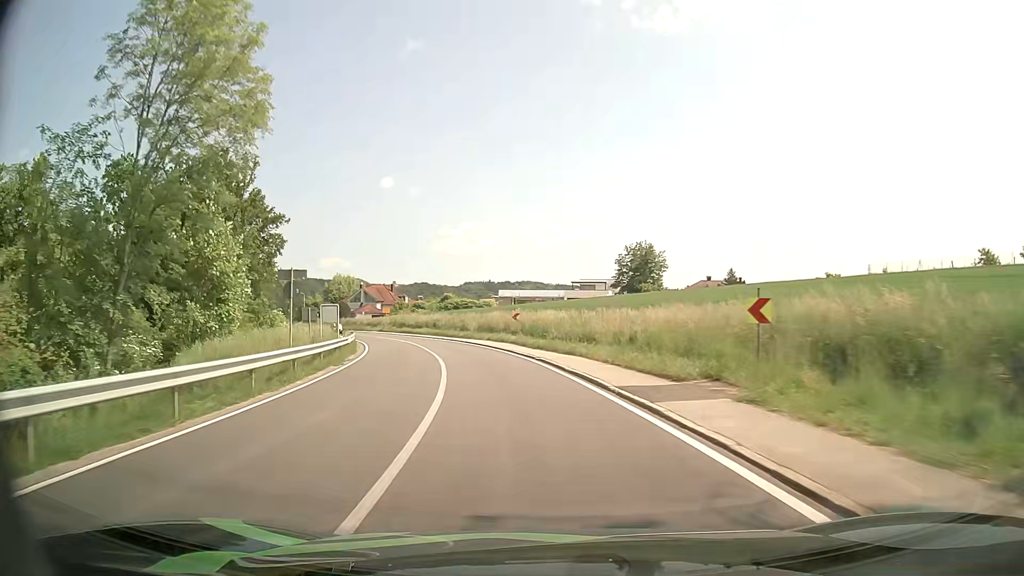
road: tertiary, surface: asphalt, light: Day
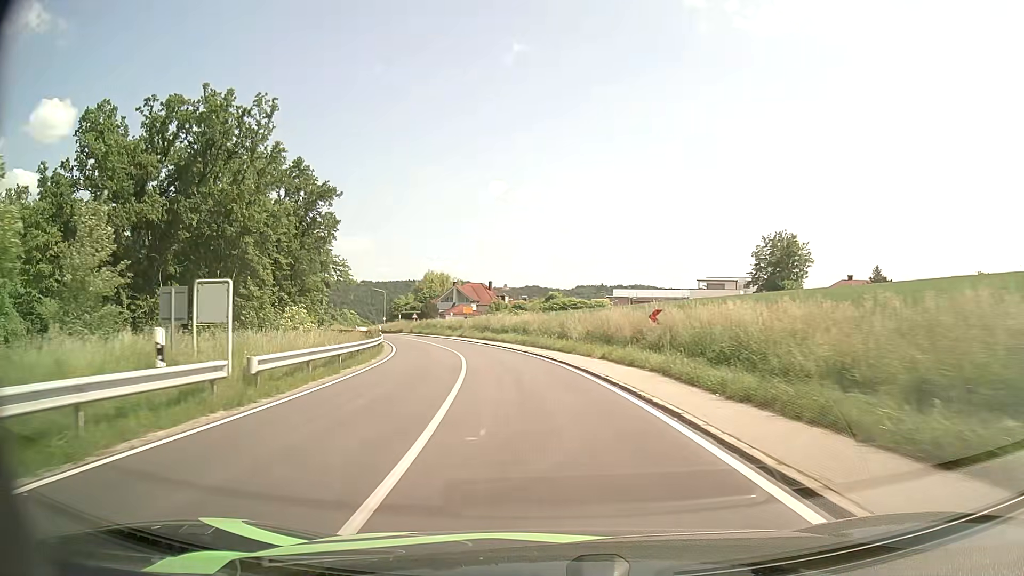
(-1.7, +19.9) m; -10°
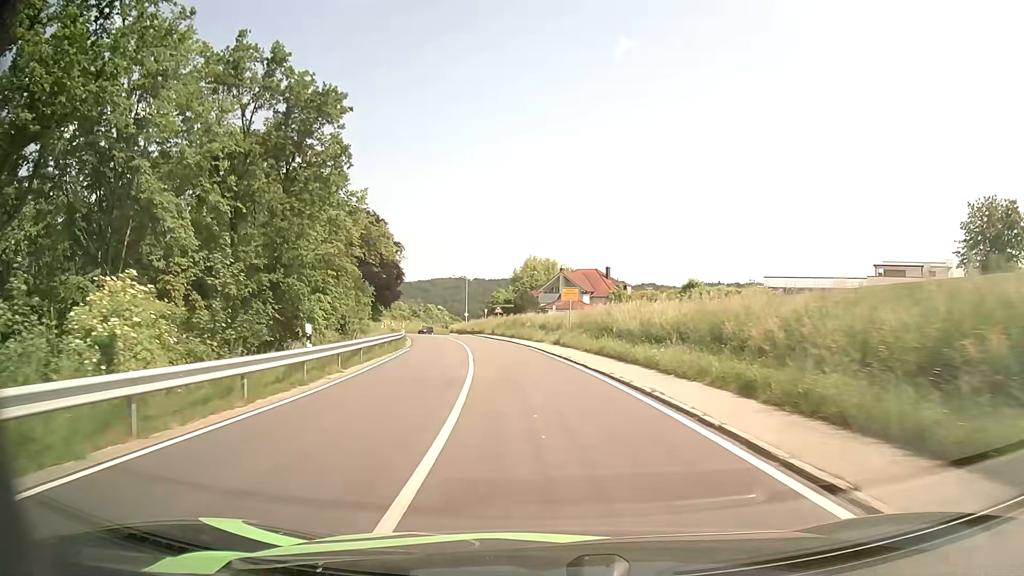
(-2.8, +29.9) m; -10°
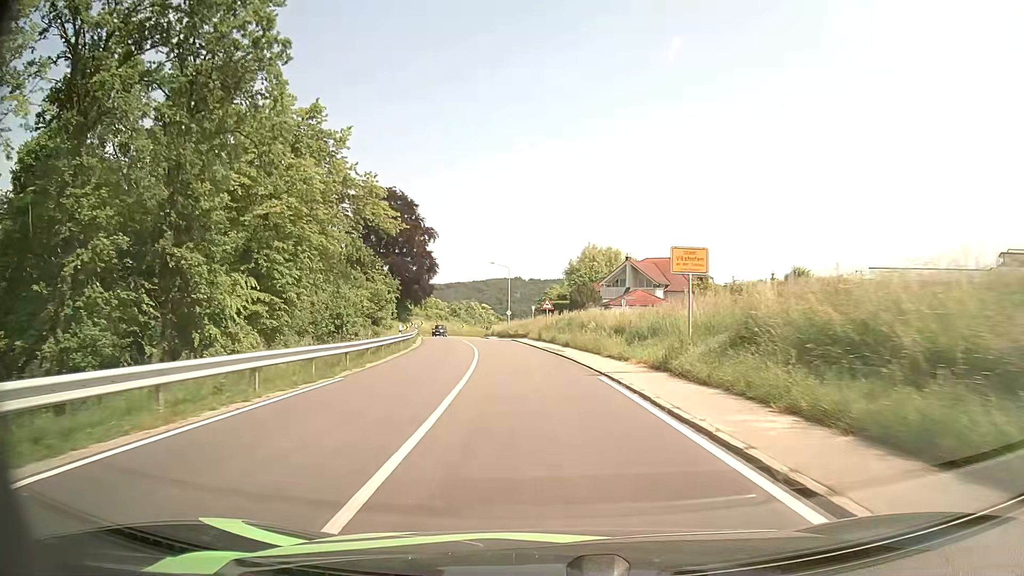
(-0.9, +19.2) m; -5°
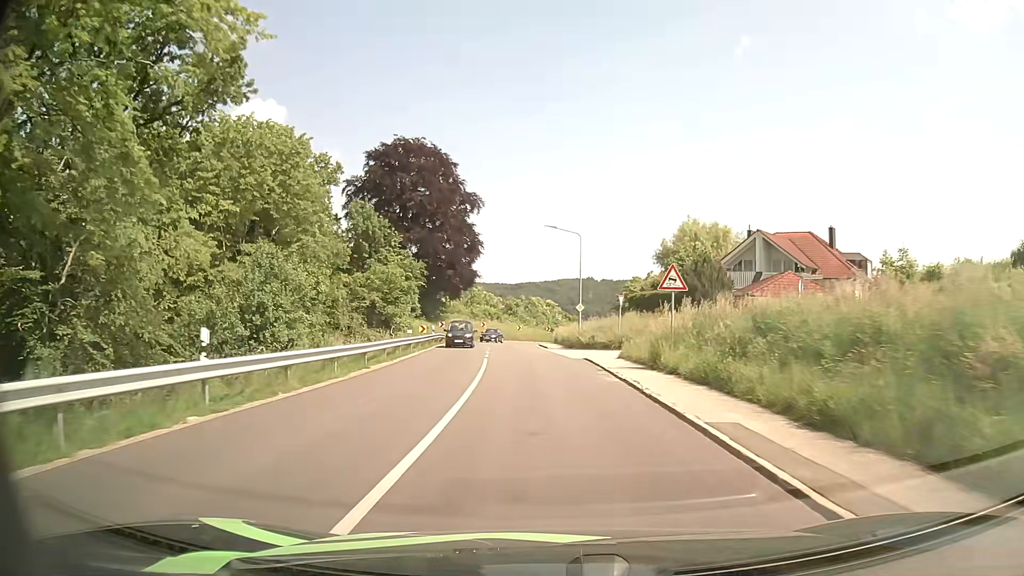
(-1.4, +27.0) m; -6°
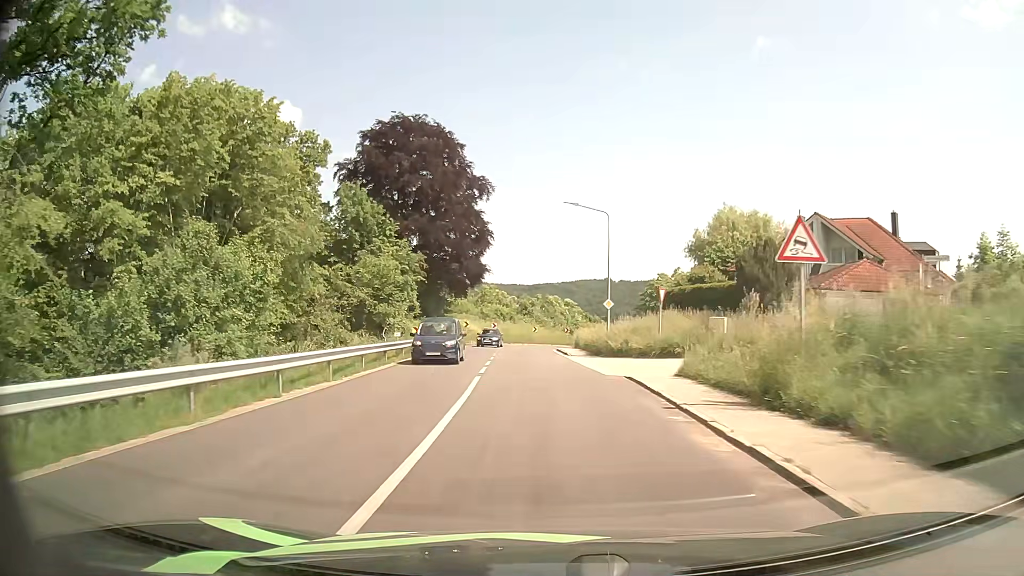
(-0.1, +8.8) m; -1°
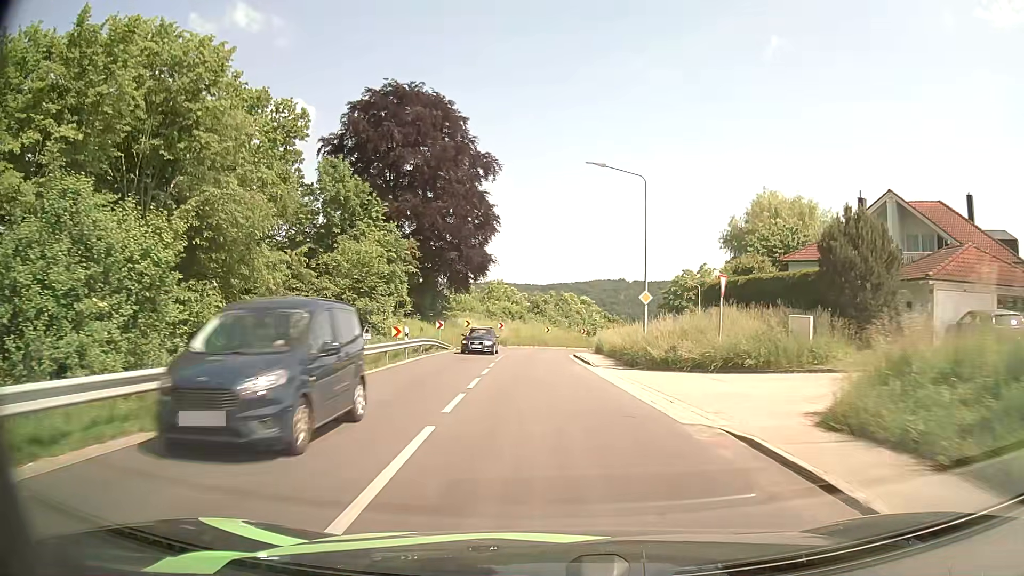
(-0.1, +8.9) m; -1°
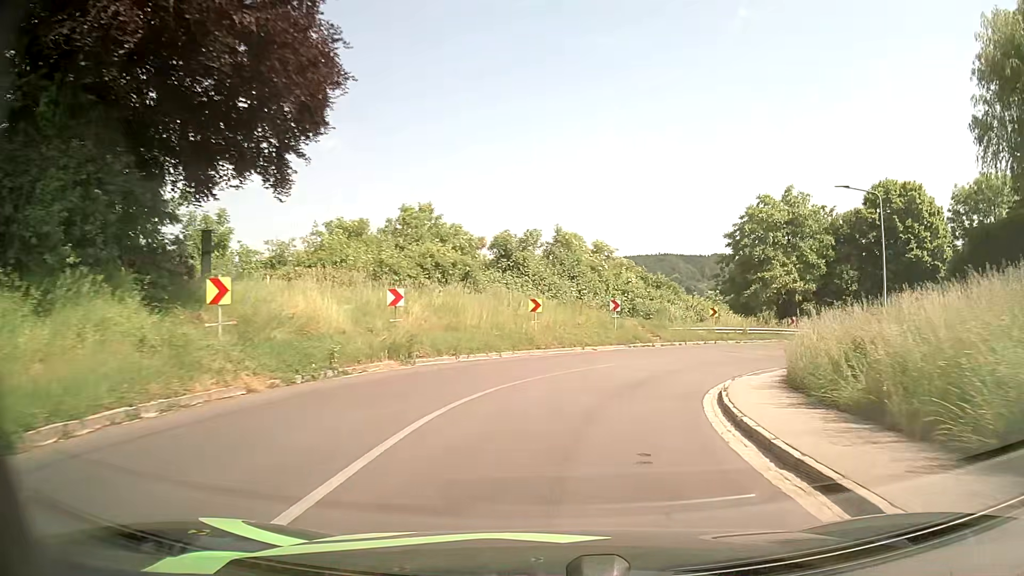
(-0.8, +41.1) m; +2°
(+1, +10) (+4, +20) (+9, +28) (+16, +35) (+26, +38) (+36, +38) (+45, +36) (+55, +34) (+65, +31) (+74, +28) m
